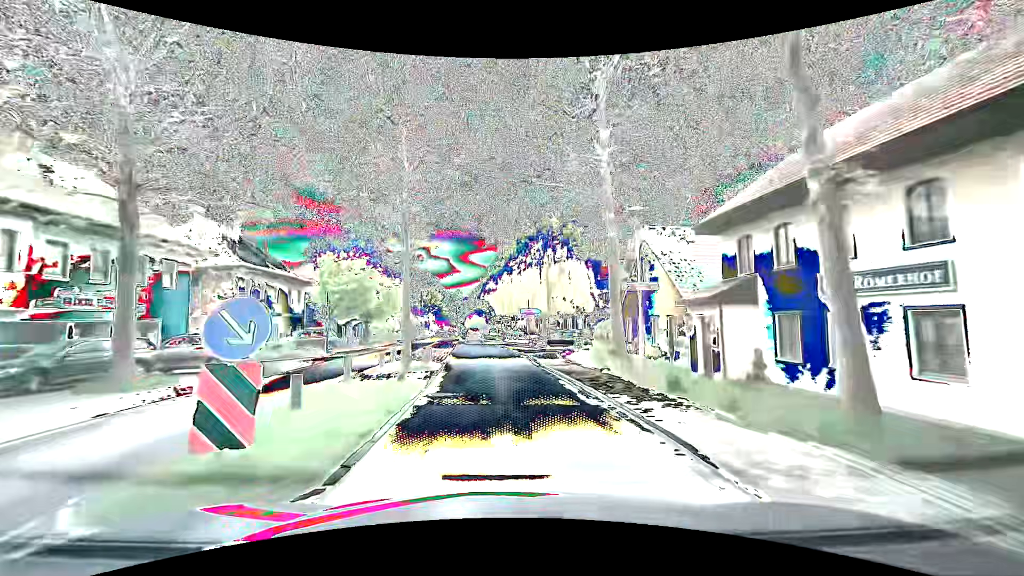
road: primary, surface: asphalt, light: Day
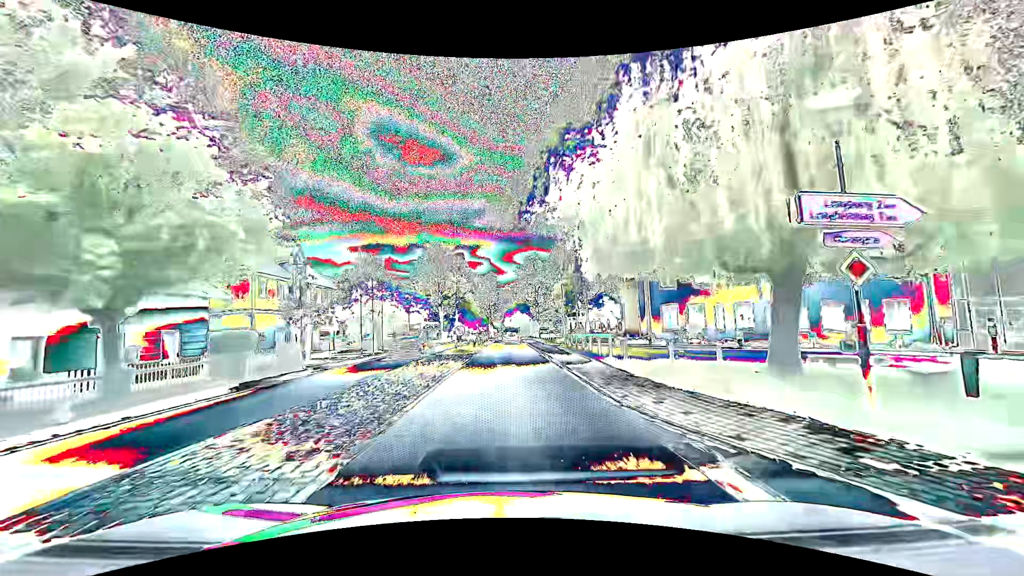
(-2.2, +39.5) m; -5°
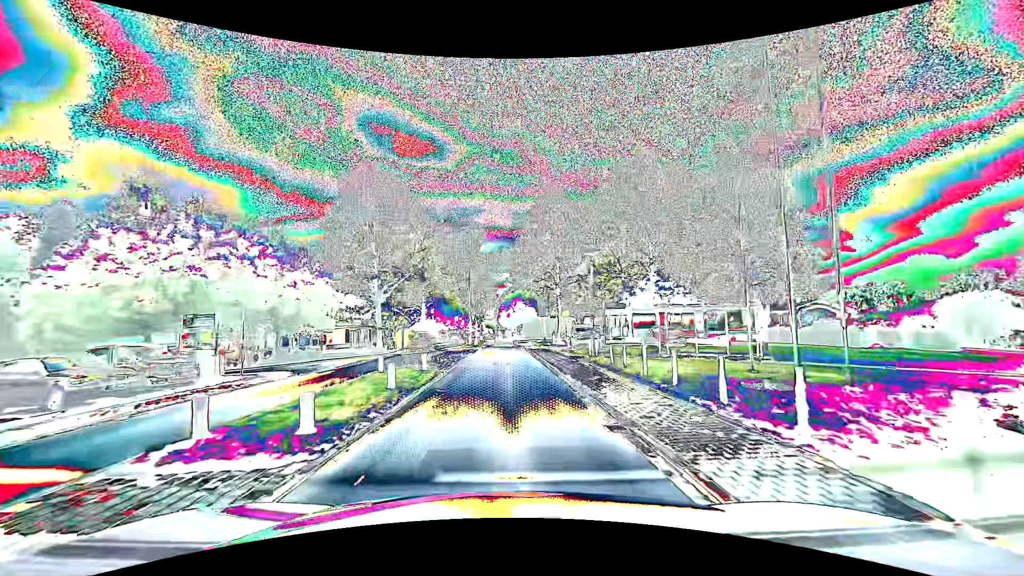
(0.0, +39.6) m; 0°
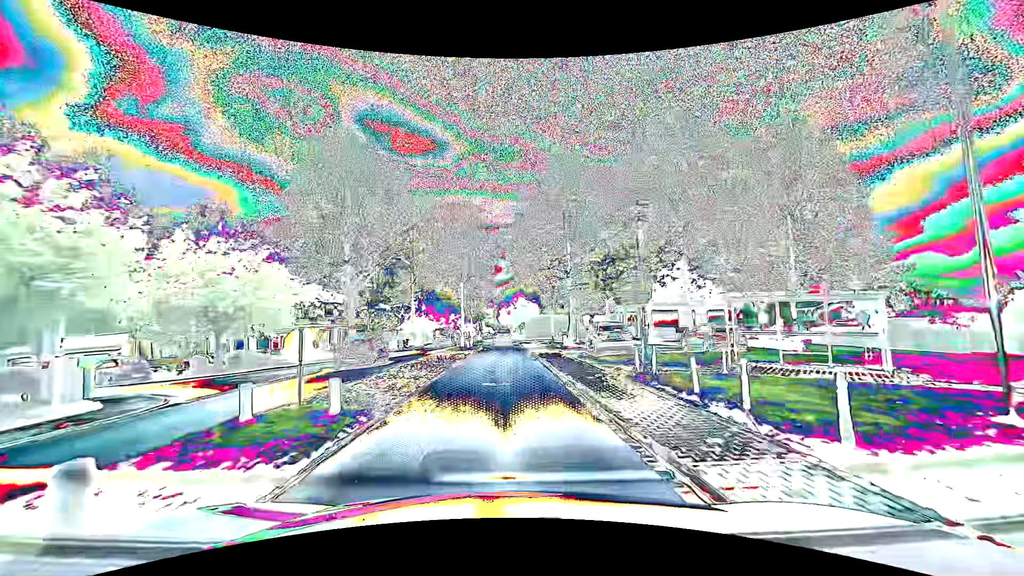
(0.0, +7.9) m; 0°
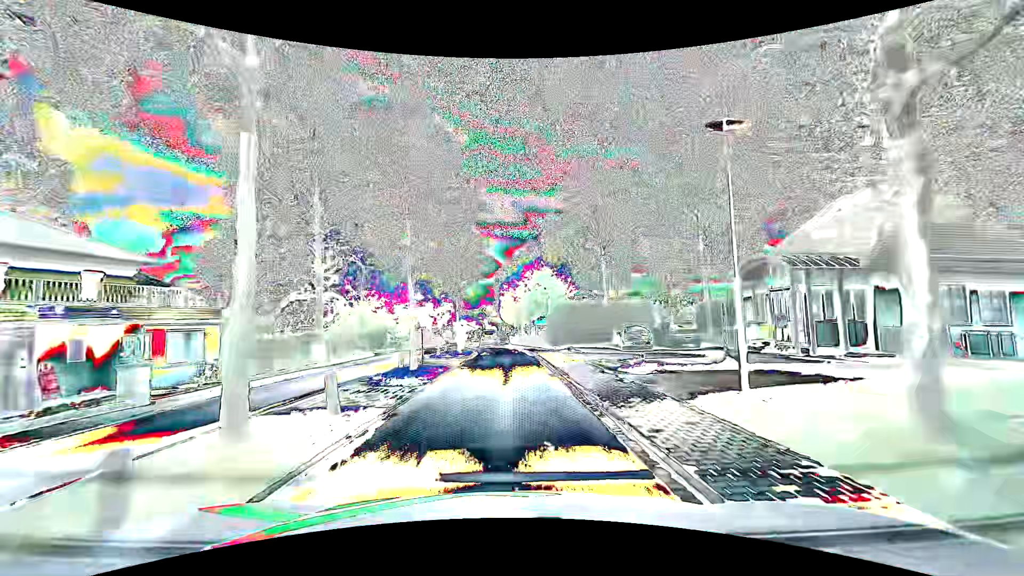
(-0.1, +31.8) m; -1°
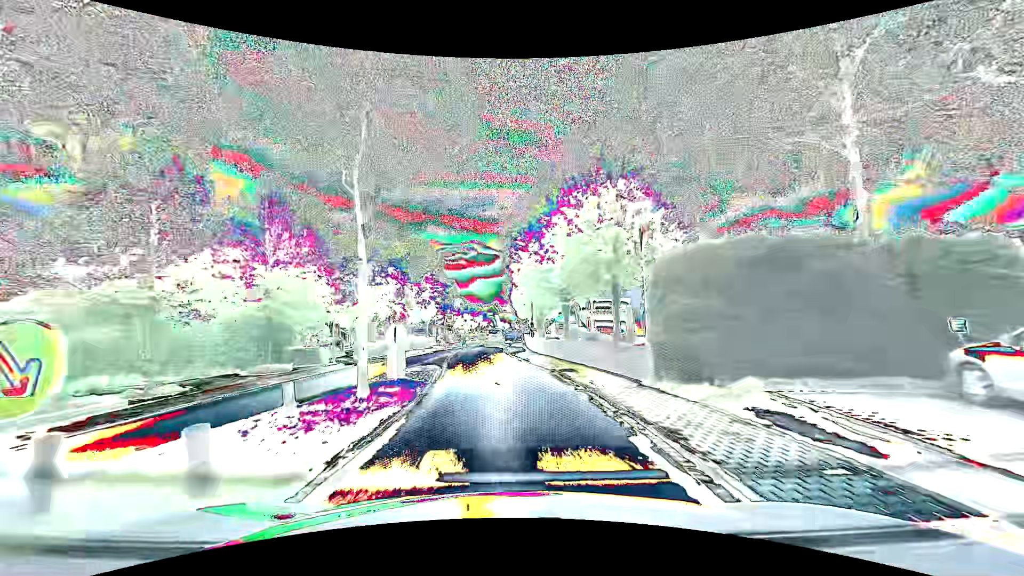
(-0.1, +23.9) m; -2°
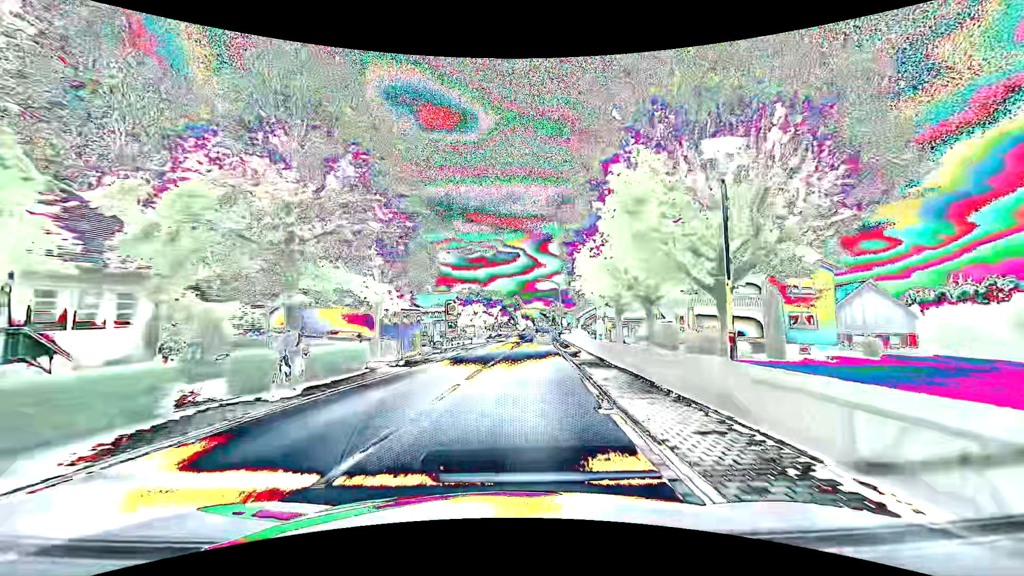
(-1.3, +31.8) m; -2°
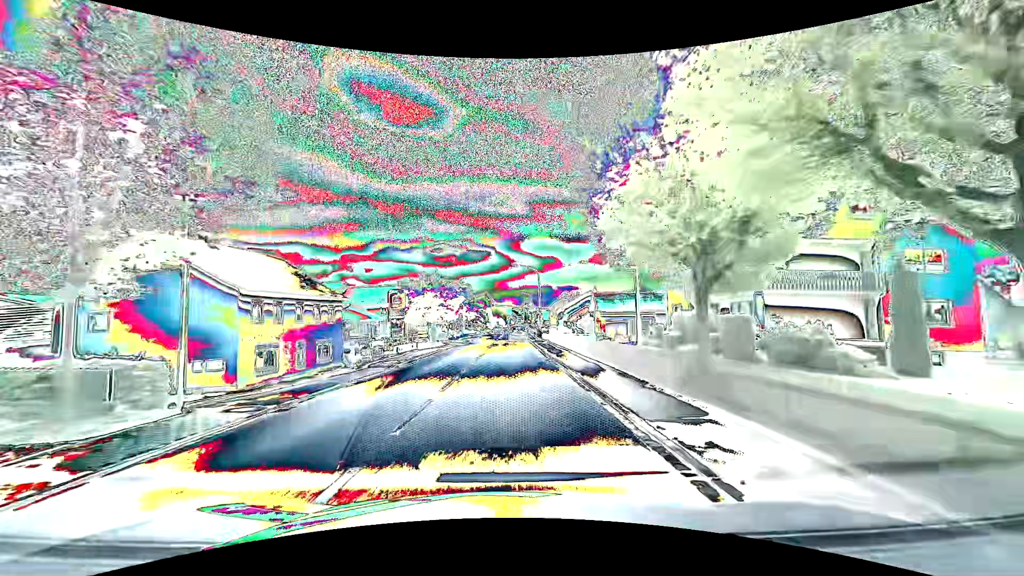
(+0.3, +15.9) m; +3°
(0, +10) (0, +20) (0, +30) (0, +40) (+1, +50) (+1, +60) (+1, +70) (+1, +80) (+1, +90) (+1, +100) m
